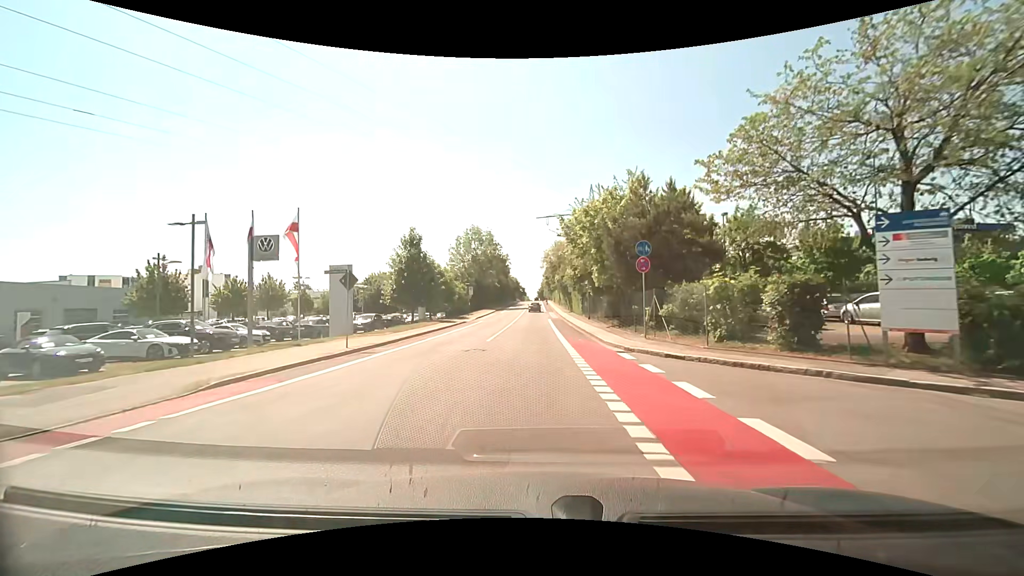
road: tertiary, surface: asphalt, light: Day
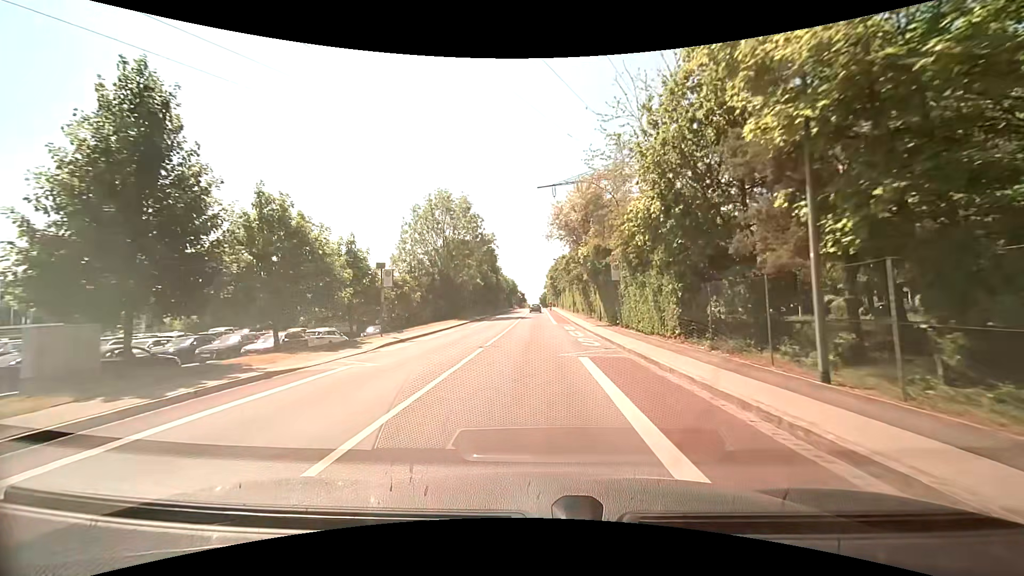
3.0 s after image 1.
(-0.4, +34.2) m; -1°
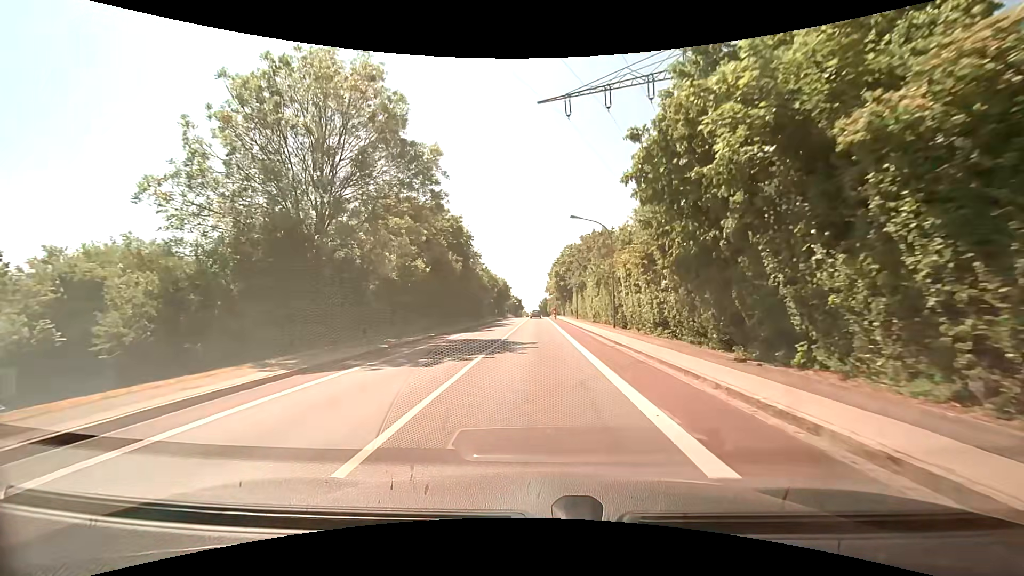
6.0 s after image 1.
(0.0, +34.9) m; 0°
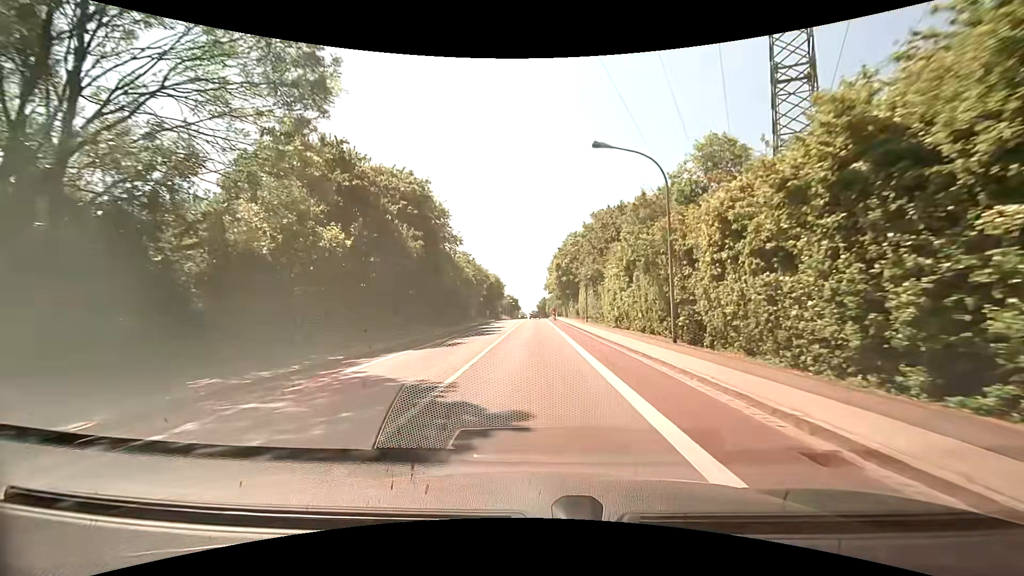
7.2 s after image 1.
(+0.1, +14.2) m; 0°
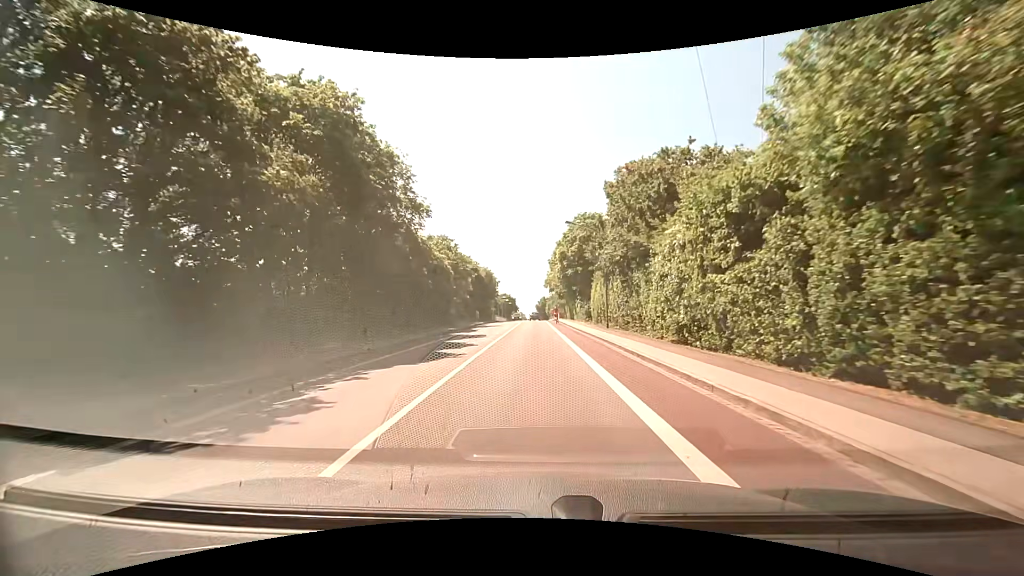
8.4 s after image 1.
(+0.2, +14.4) m; +1°
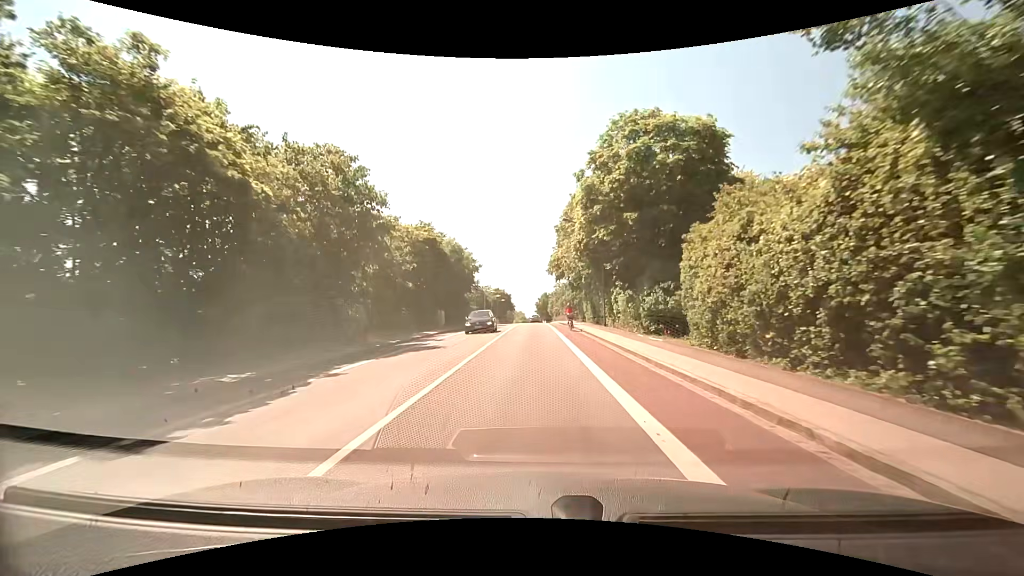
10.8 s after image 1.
(-0.2, +29.2) m; -1°
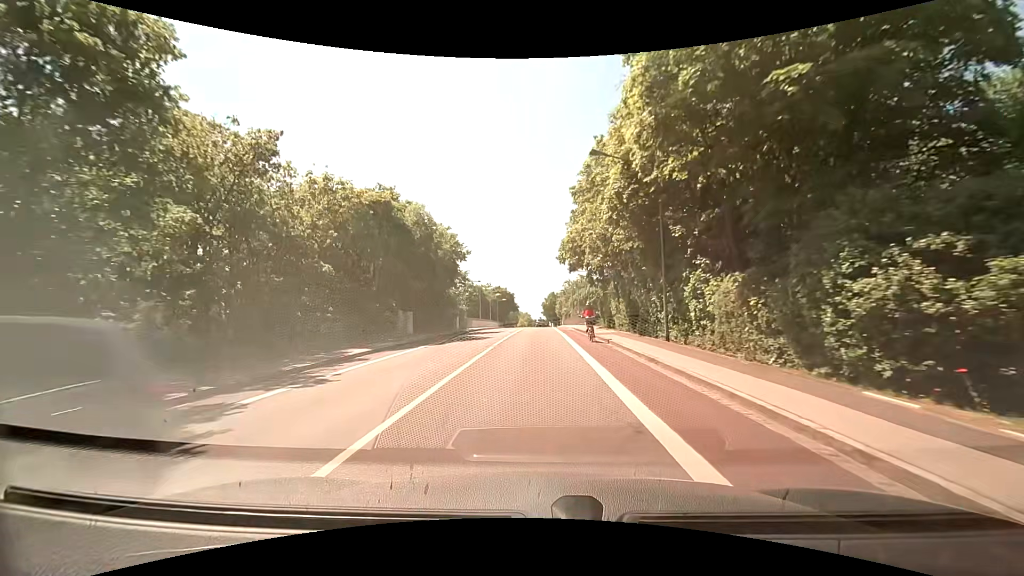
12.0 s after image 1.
(+0.1, +14.7) m; 0°
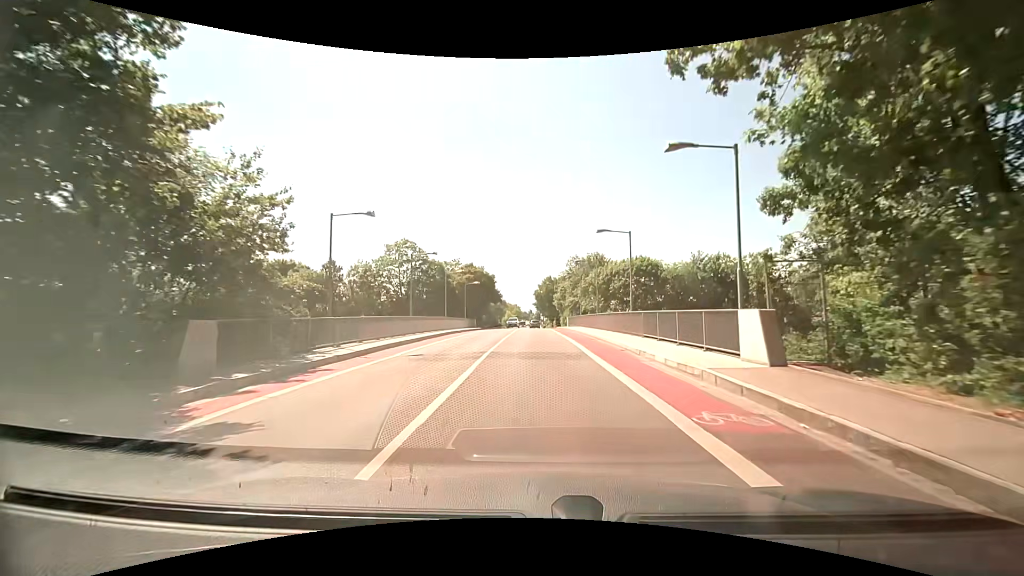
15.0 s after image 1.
(-0.3, +35.7) m; +1°
(0, +10) (0, +20) (0, +30) (0, +40) (0, +50) (0, +60) (0, +70) (0, +80) (-1, +90) (-1, +100) m
